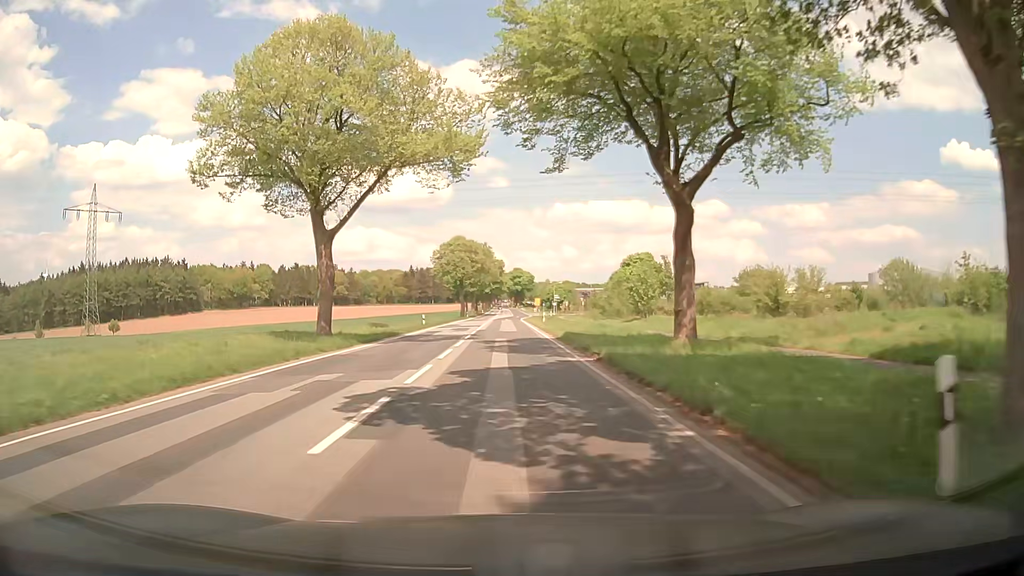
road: primary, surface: asphalt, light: Day
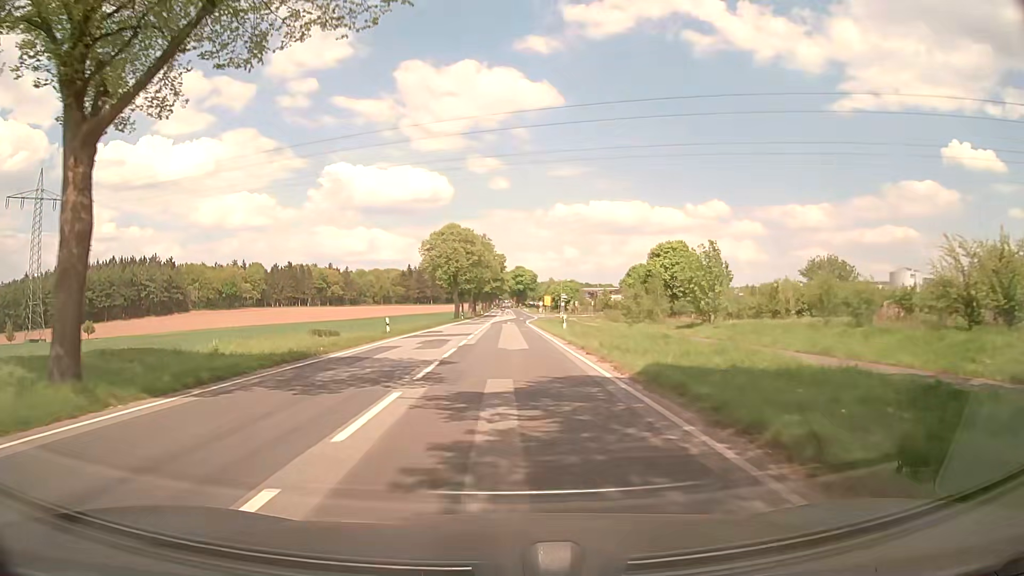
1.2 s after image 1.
(0.0, +17.7) m; 0°
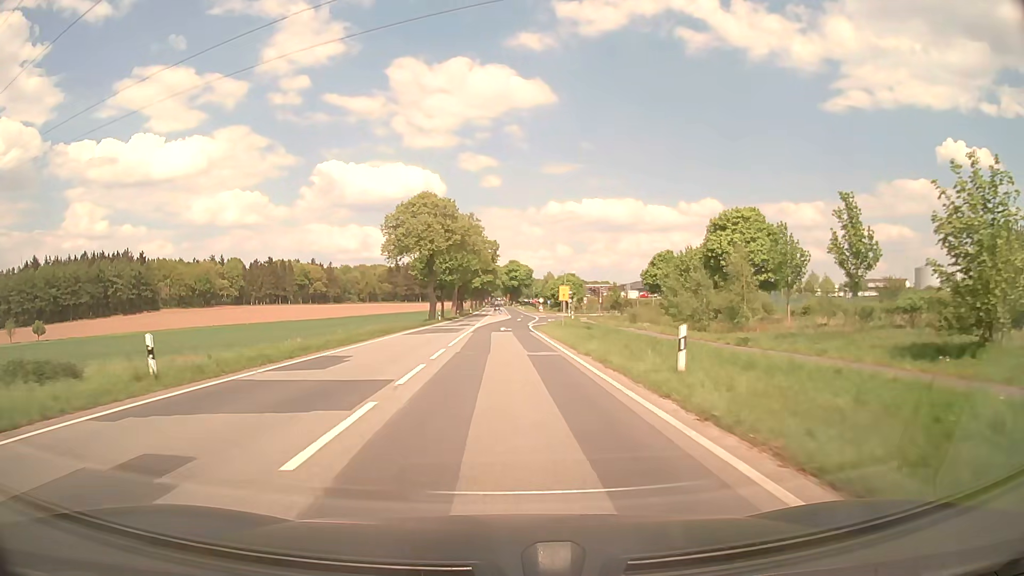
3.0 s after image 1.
(0.0, +25.5) m; 0°
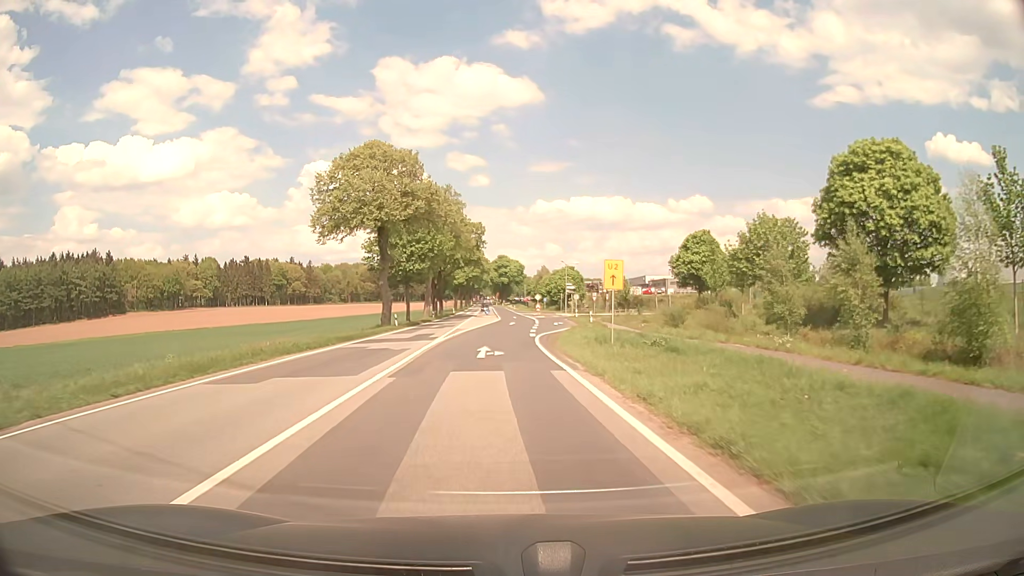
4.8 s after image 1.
(+0.2, +23.3) m; +1°
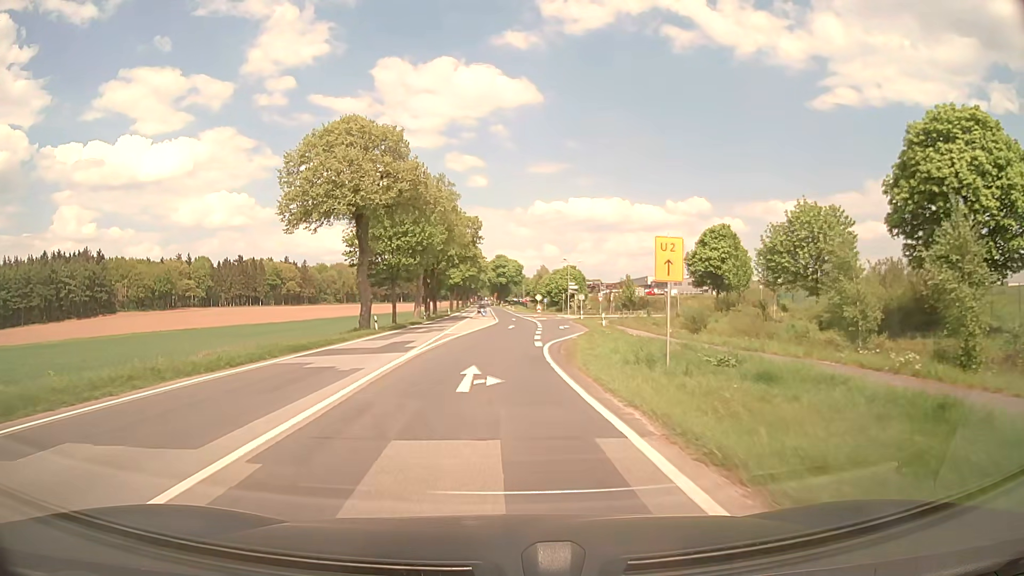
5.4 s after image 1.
(0.0, +7.2) m; 0°
(0, +10) (0, +20) (+1, +30) (+3, +40) (+4, +50) (+5, +60) (+5, +70) (+8, +79) (+13, +88) (+21, +94) m
